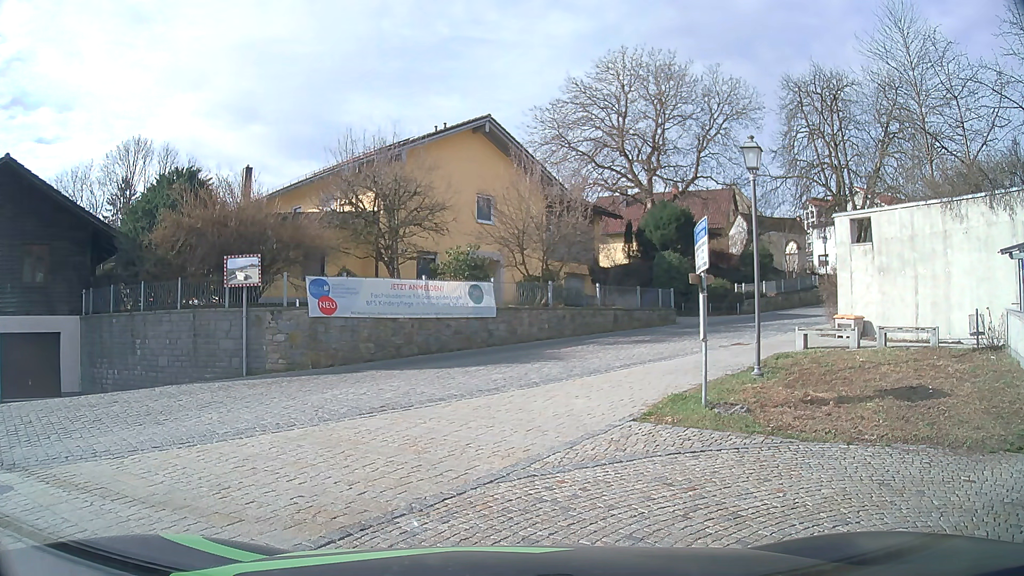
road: tertiary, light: Day
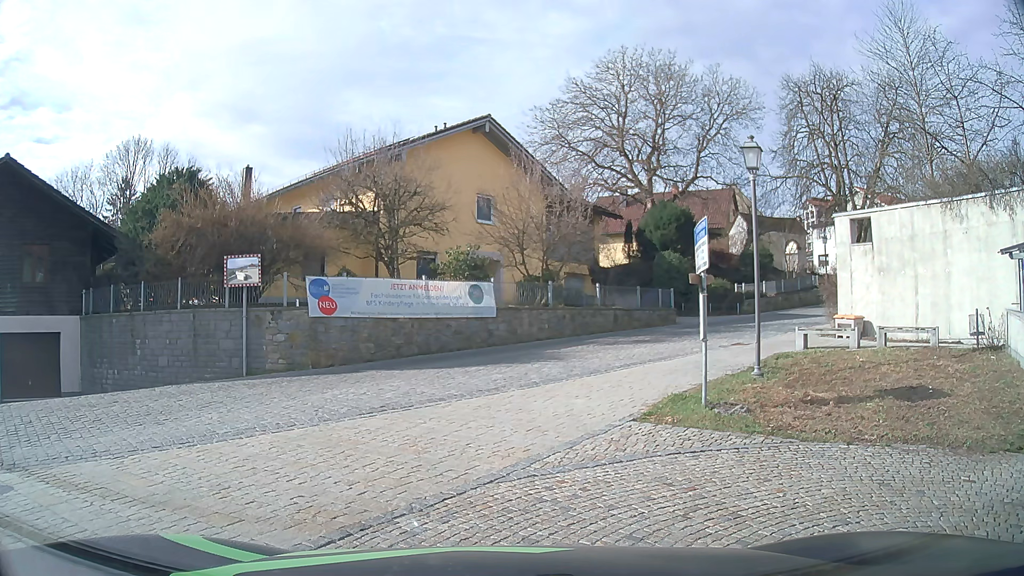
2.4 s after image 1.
(0.0, 0.0) m; 0°
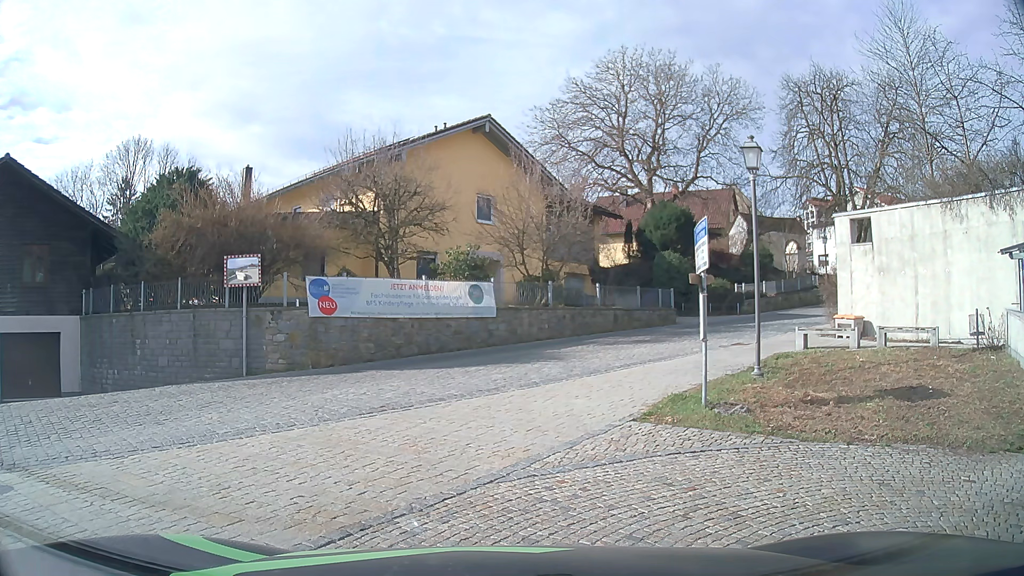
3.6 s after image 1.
(0.0, 0.0) m; 0°
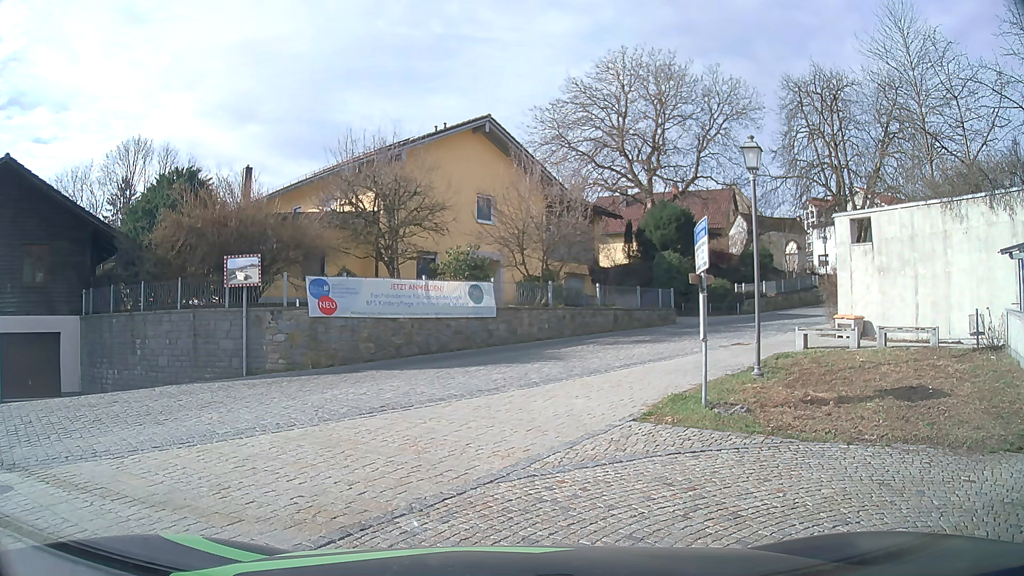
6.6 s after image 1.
(0.0, 0.0) m; 0°
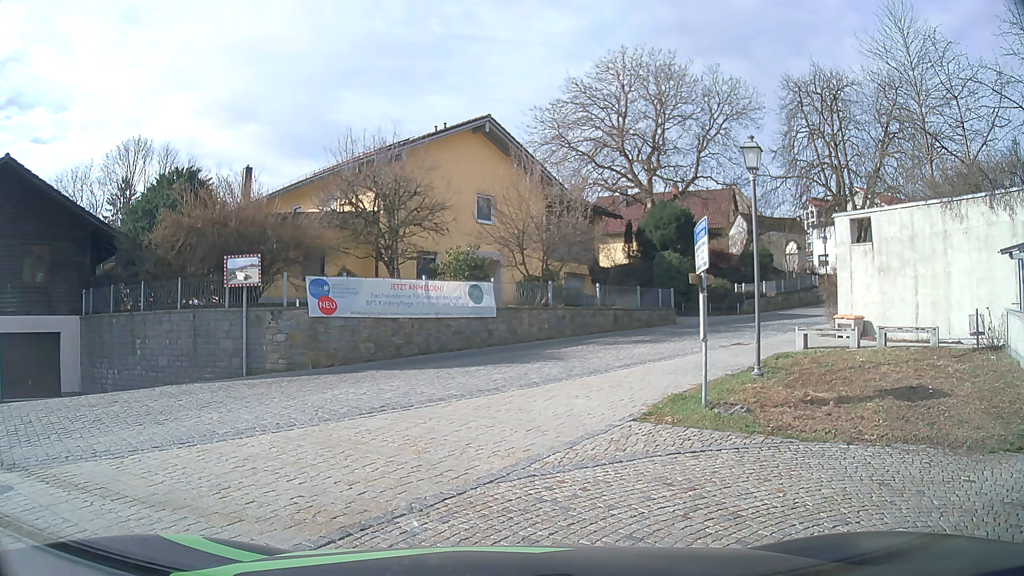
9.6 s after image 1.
(0.0, 0.0) m; 0°
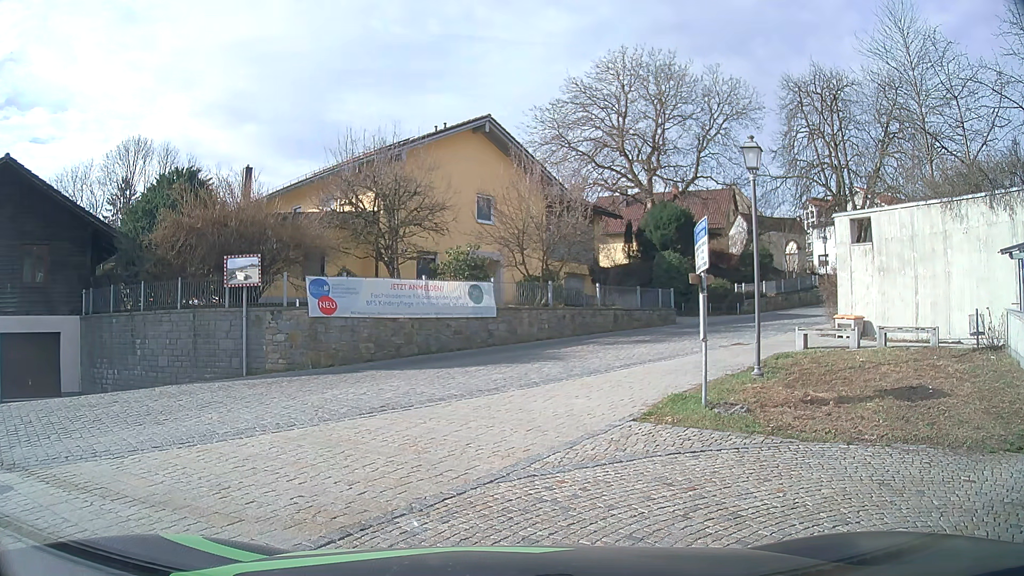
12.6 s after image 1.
(0.0, 0.0) m; 0°
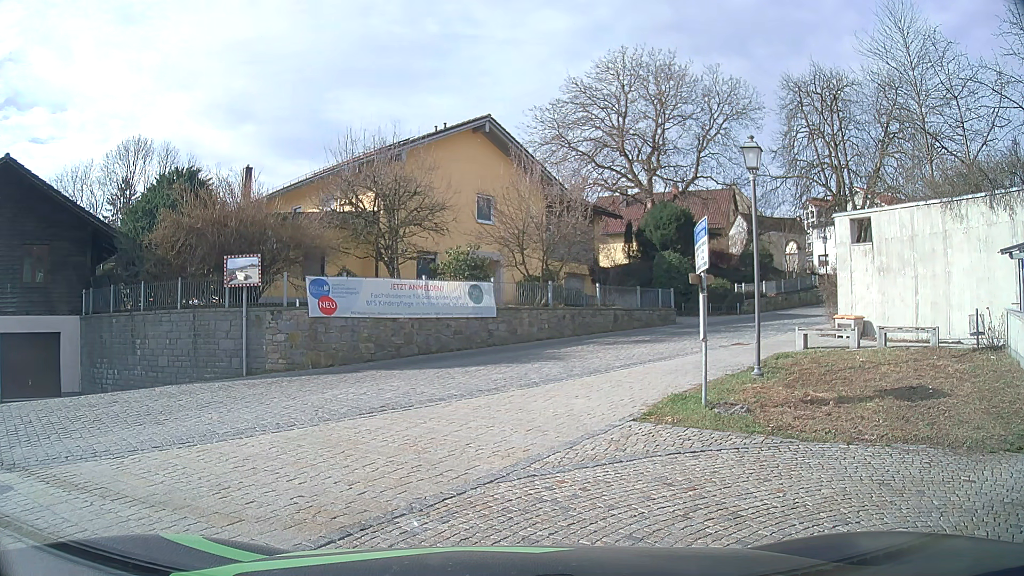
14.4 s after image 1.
(0.0, 0.0) m; 0°
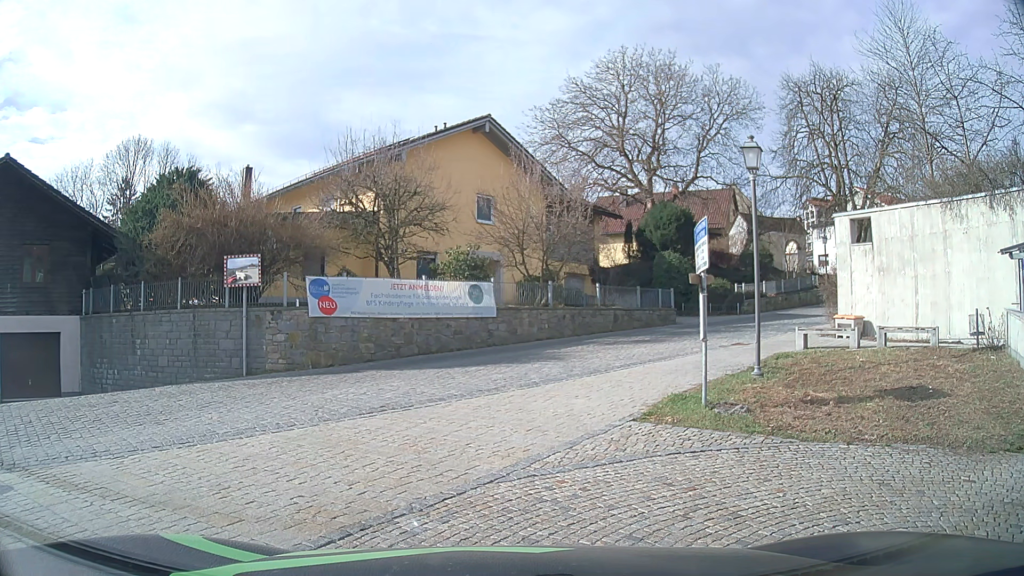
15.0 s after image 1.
(0.0, 0.0) m; 0°
